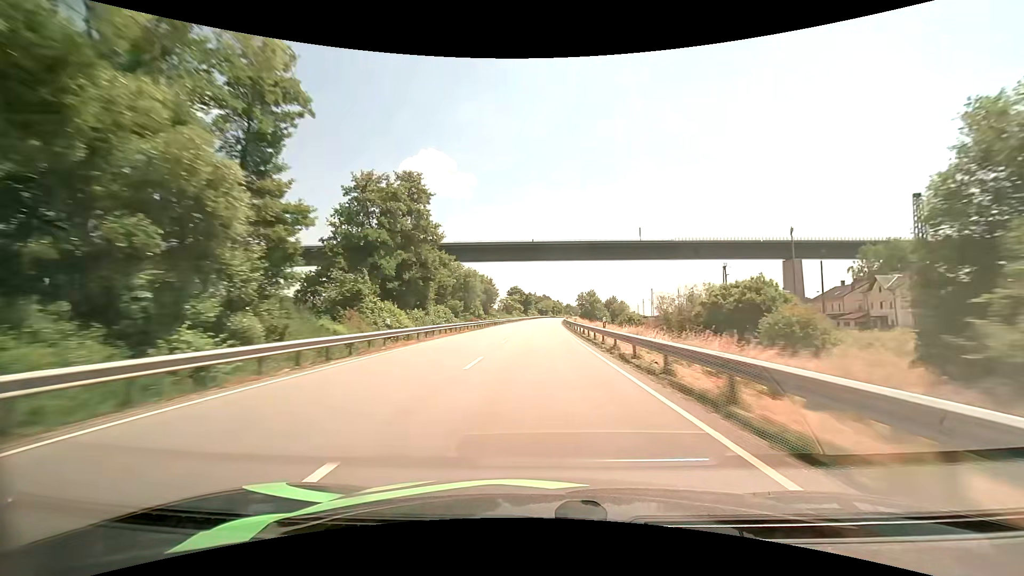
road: primary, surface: asphalt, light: Day
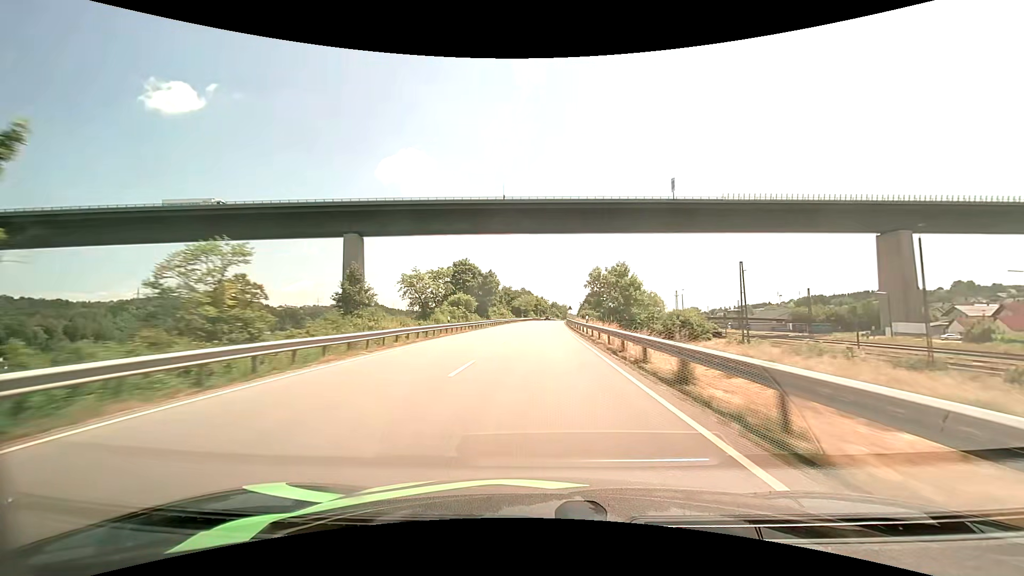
(+1.7, +86.0) m; +2°
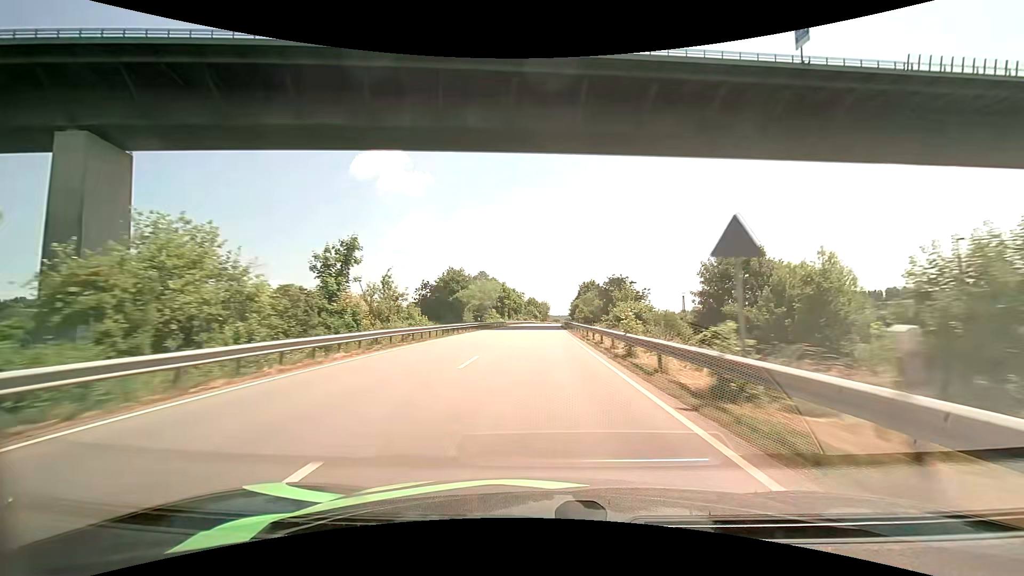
(+1.8, +82.3) m; +3°
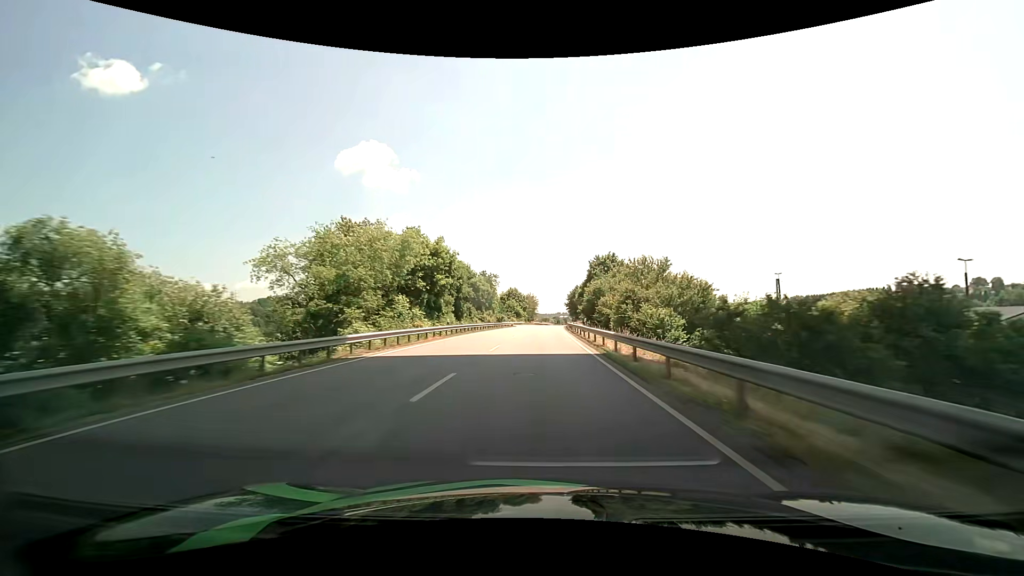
(+0.9, +65.0) m; +2°
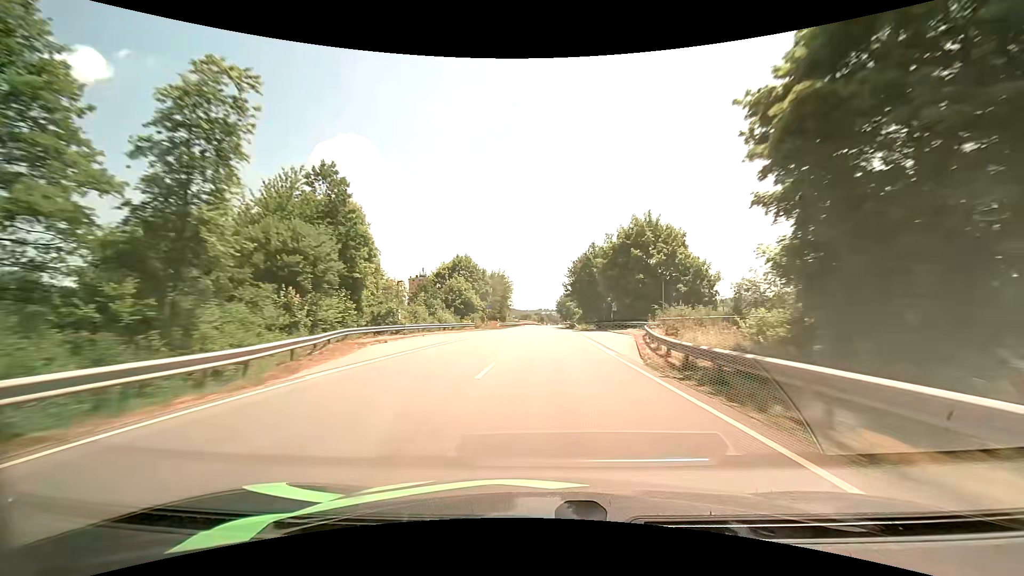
(+1.3, +81.3) m; +2°
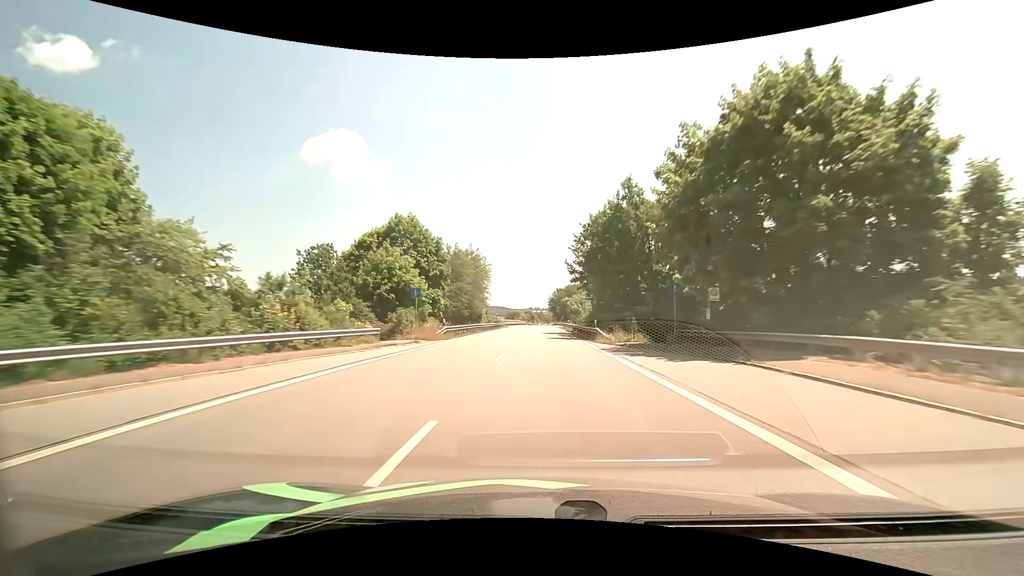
(+0.2, +32.5) m; +1°
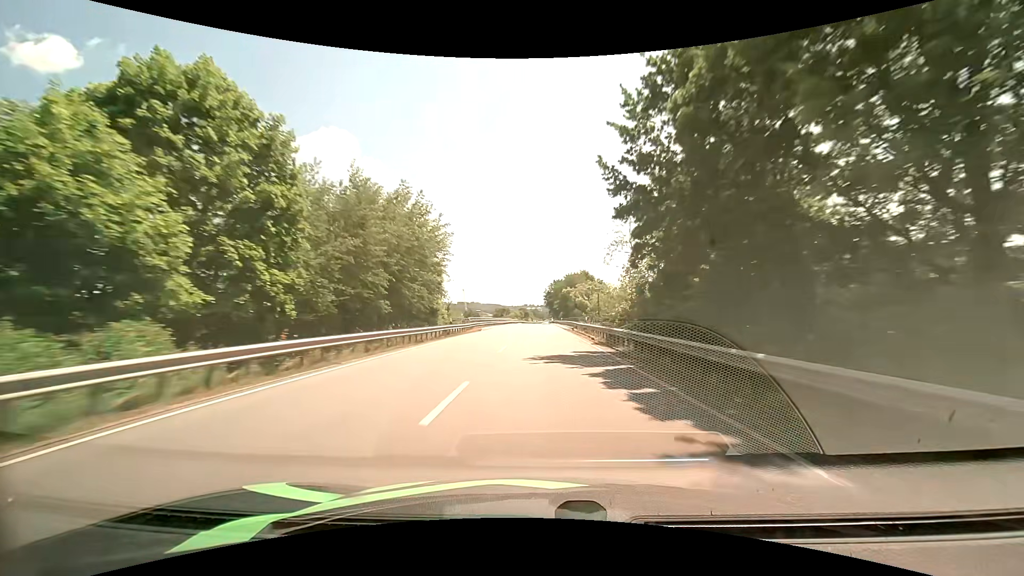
(+0.3, +32.4) m; +1°
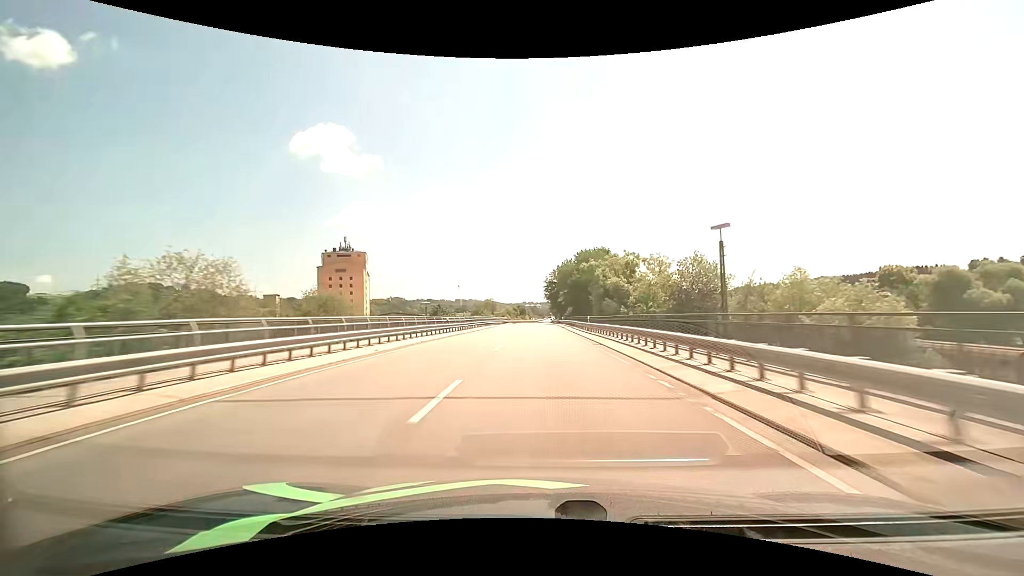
(+0.1, +48.1) m; 0°
(0, +10) (0, +20) (0, +30) (0, +40) (0, +50) (0, +60) (0, +70) (0, +80) (0, +90) (0, +100) m
